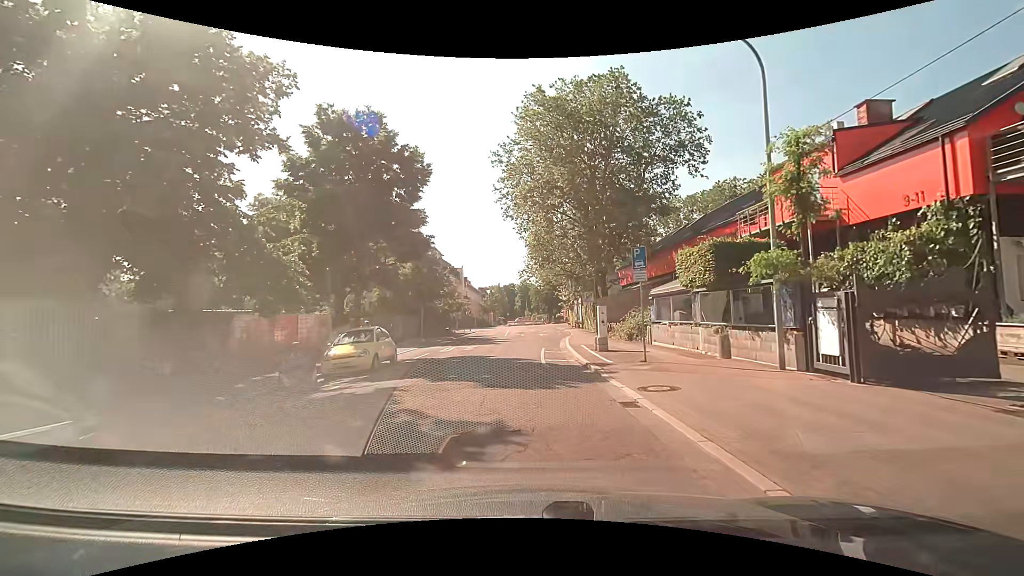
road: residential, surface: asphalt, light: Day
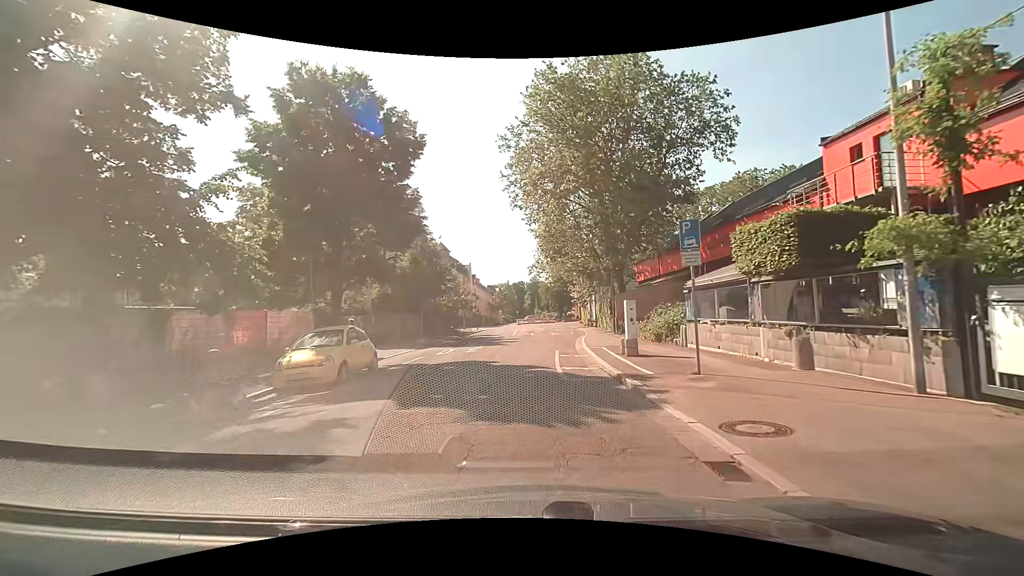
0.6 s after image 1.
(0.0, +3.5) m; -1°
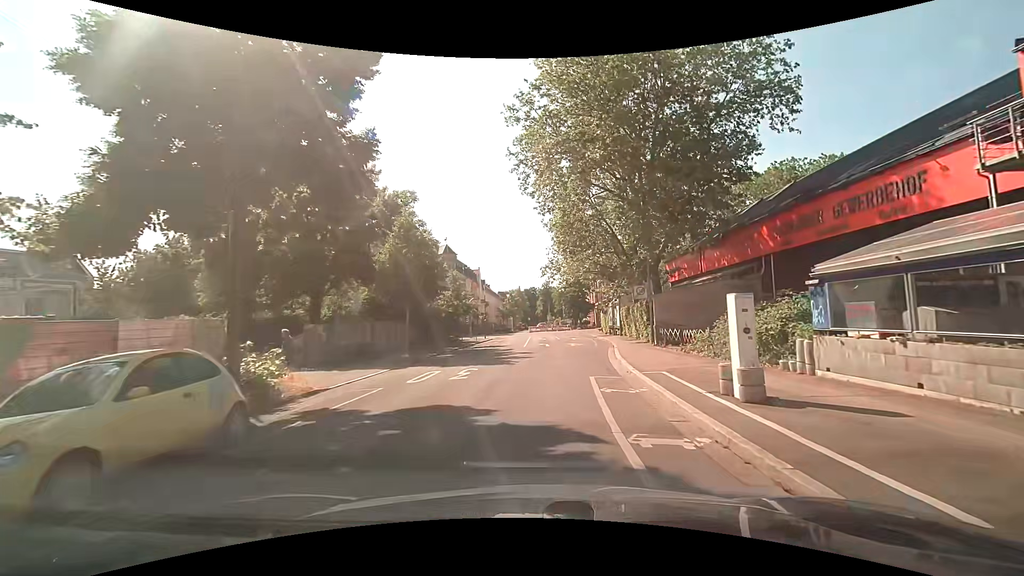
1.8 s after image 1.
(-0.2, +7.3) m; -1°
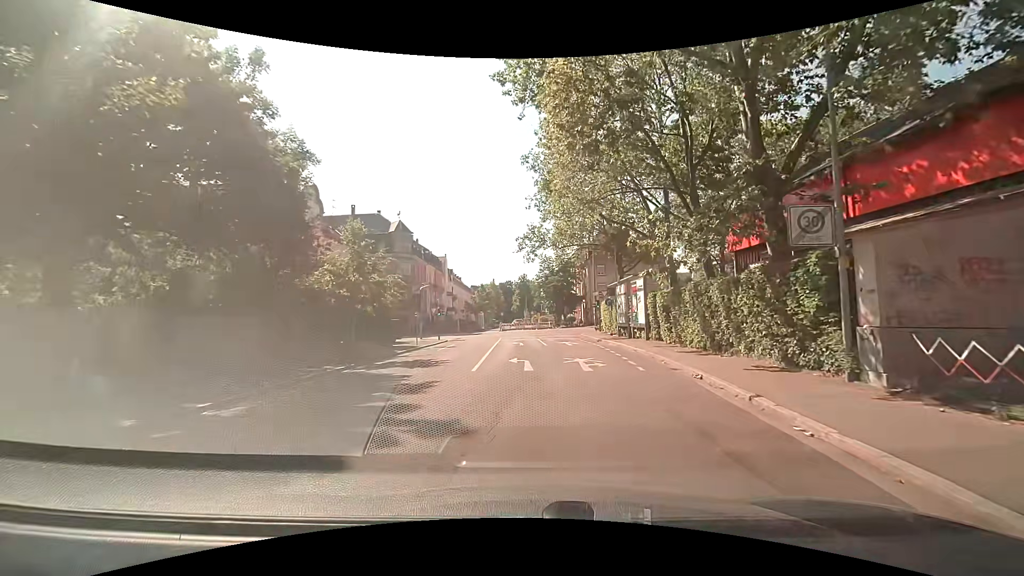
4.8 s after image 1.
(+0.2, +18.9) m; +3°
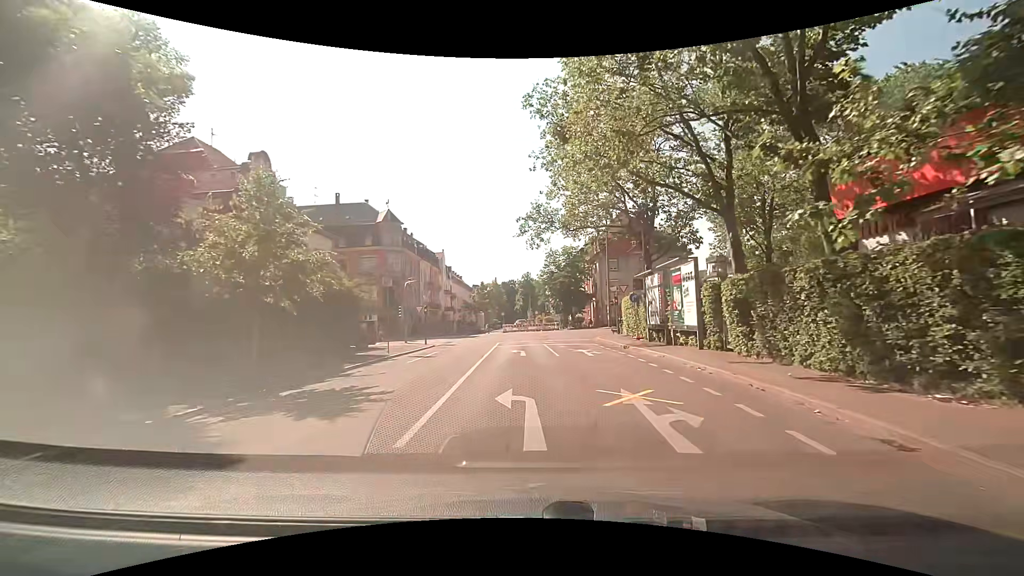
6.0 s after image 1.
(-0.1, +8.2) m; -2°
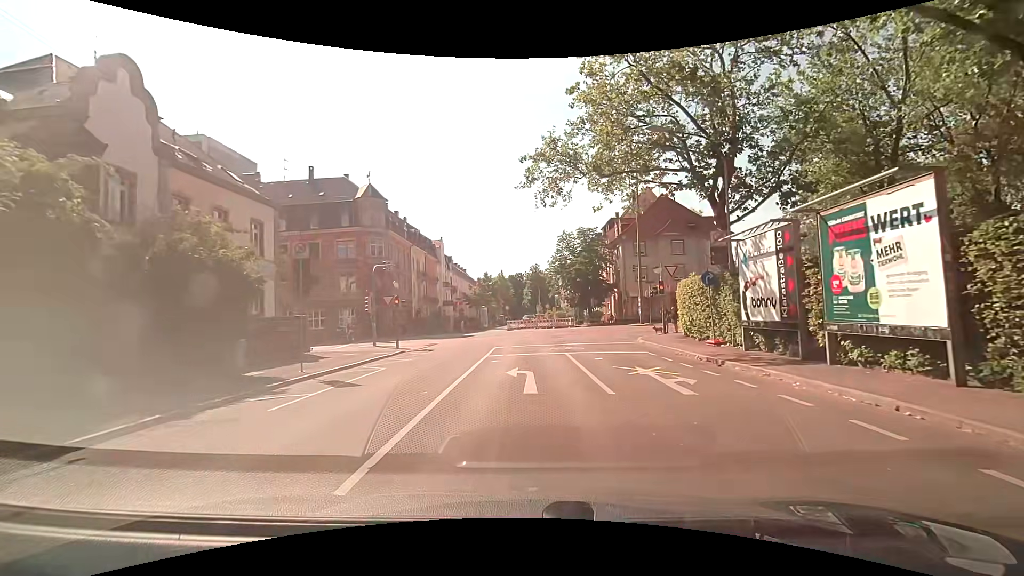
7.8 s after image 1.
(0.0, +11.4) m; 0°
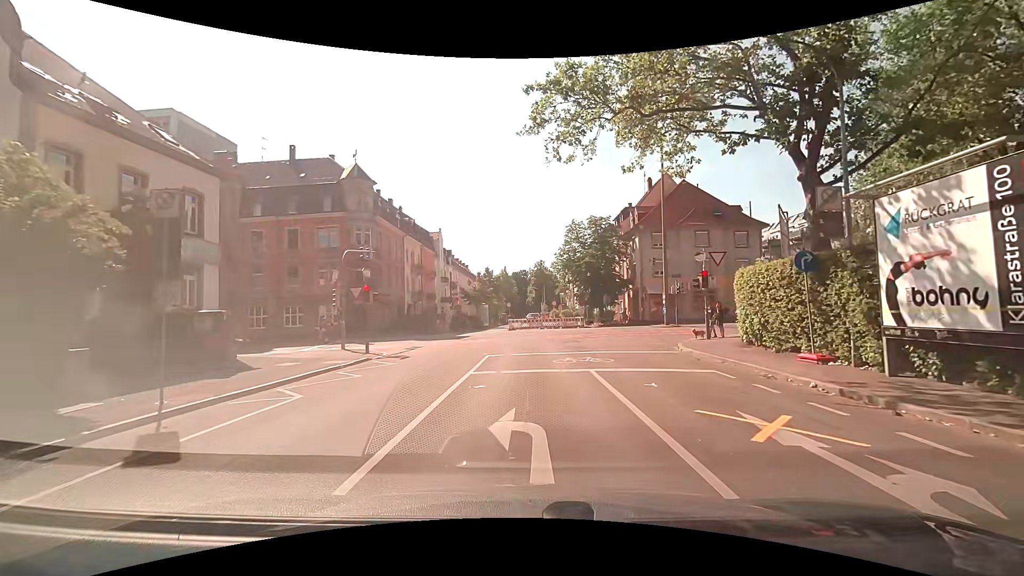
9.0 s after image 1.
(-0.1, +6.3) m; -2°
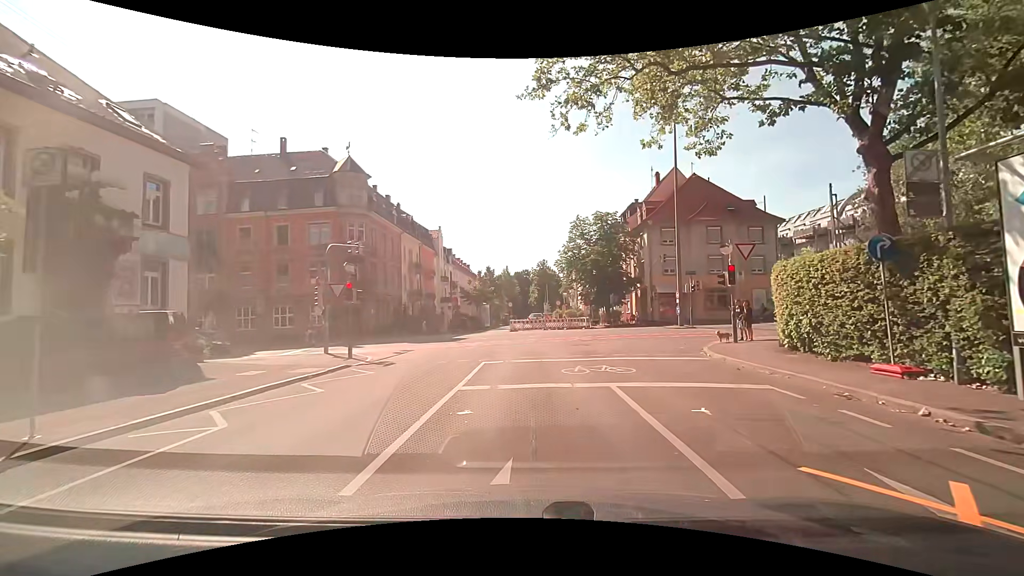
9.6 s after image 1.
(0.0, +2.6) m; 0°
